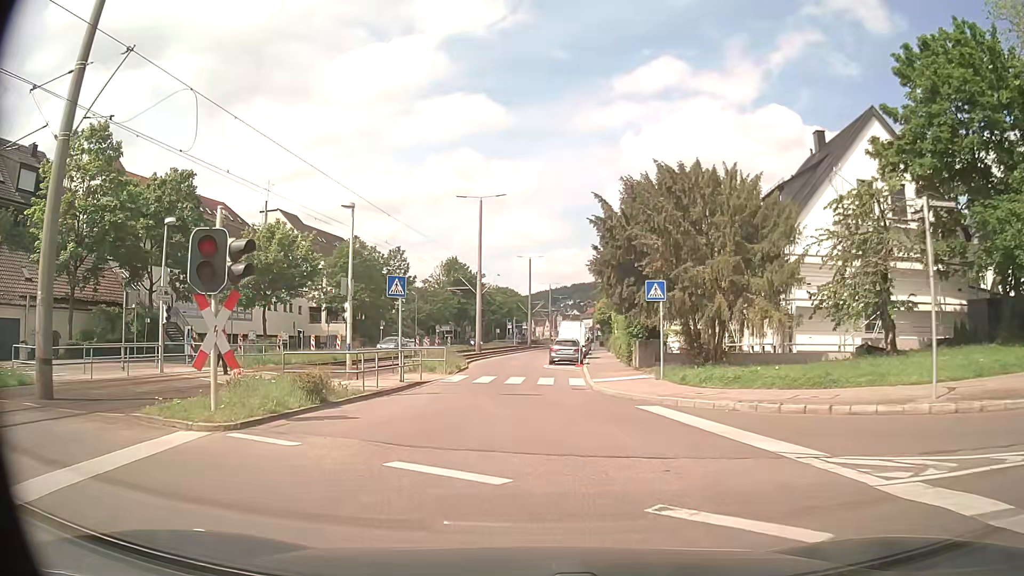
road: secondary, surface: asphalt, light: Day
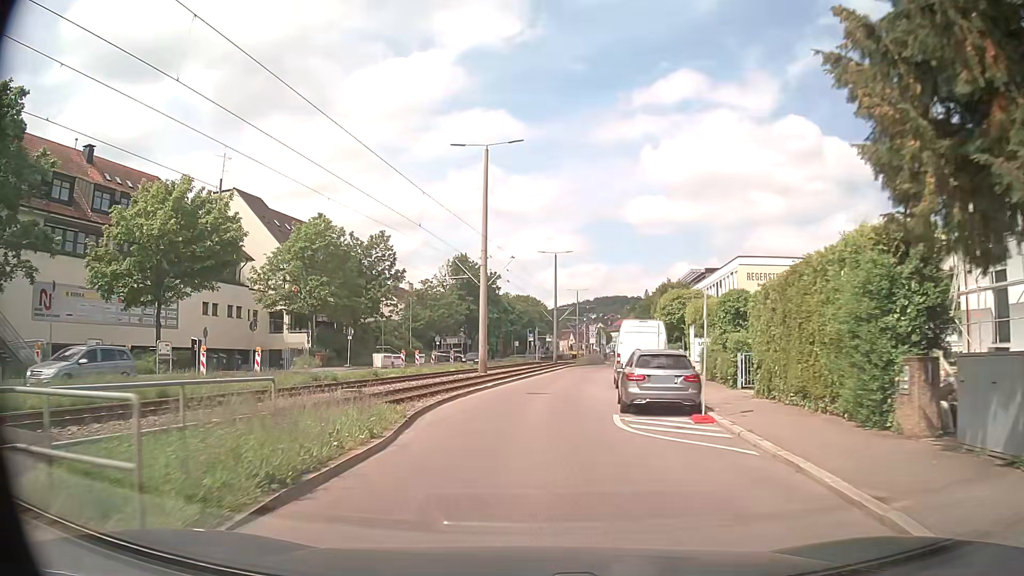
(-0.6, +21.2) m; -2°
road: residential
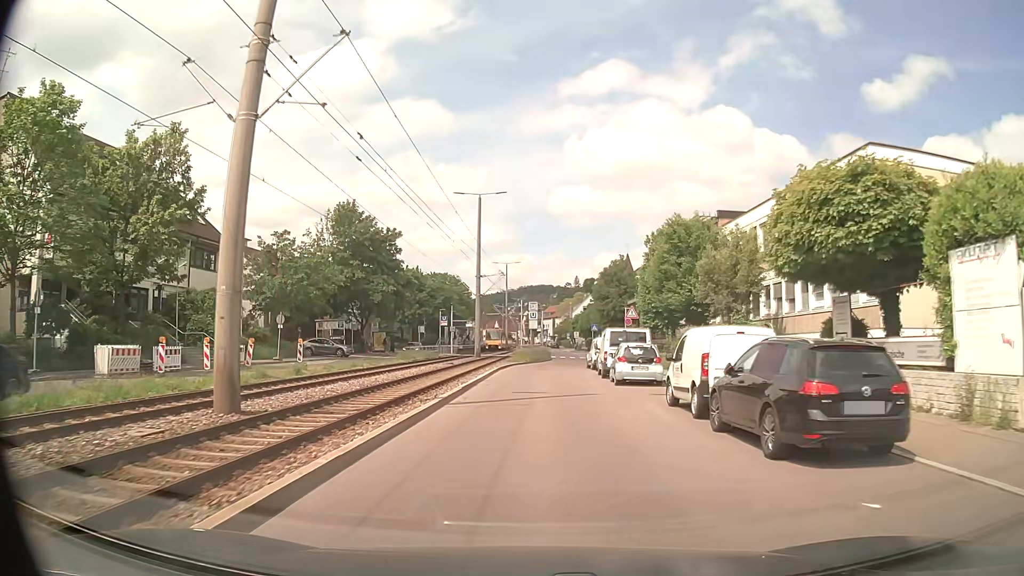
(+1.0, +30.0) m; +6°
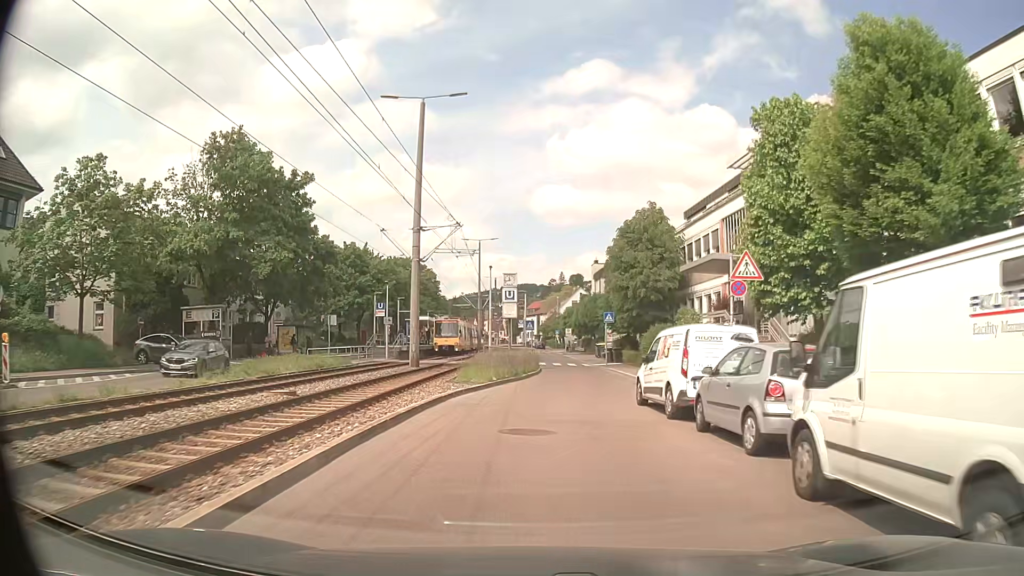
(+0.6, +24.8) m; +2°
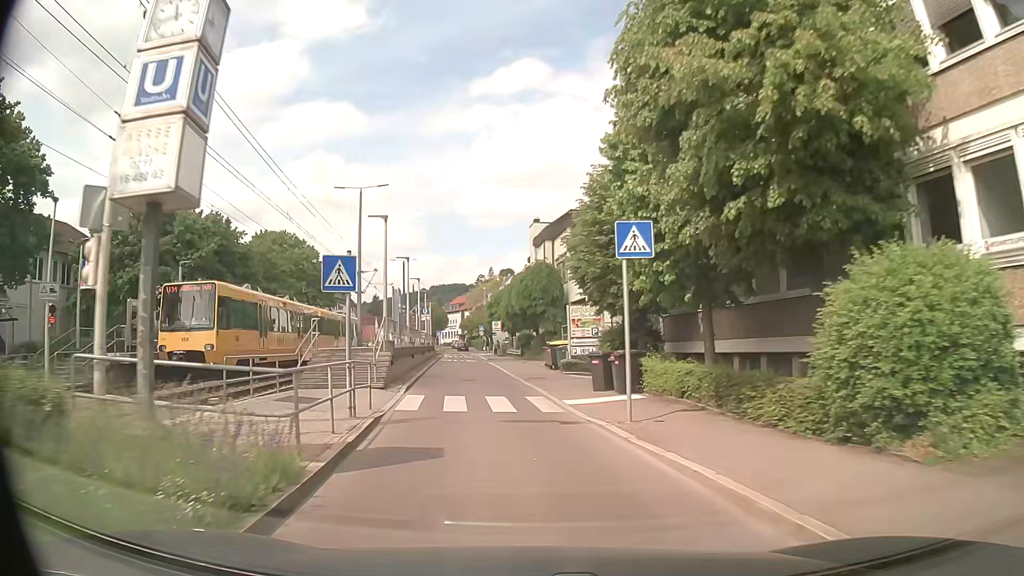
(+1.8, +30.1) m; +6°
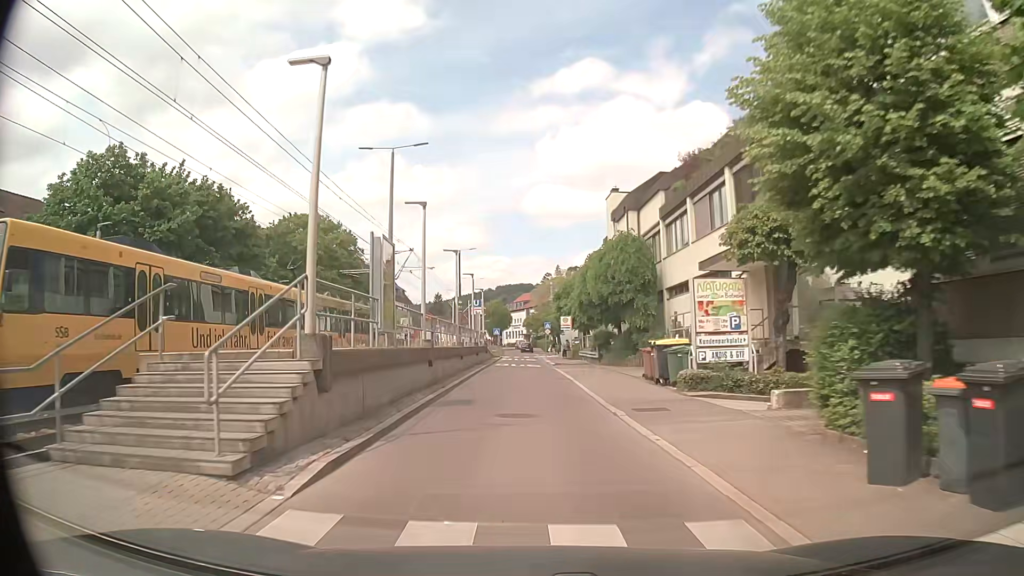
(-0.6, +12.2) m; -5°
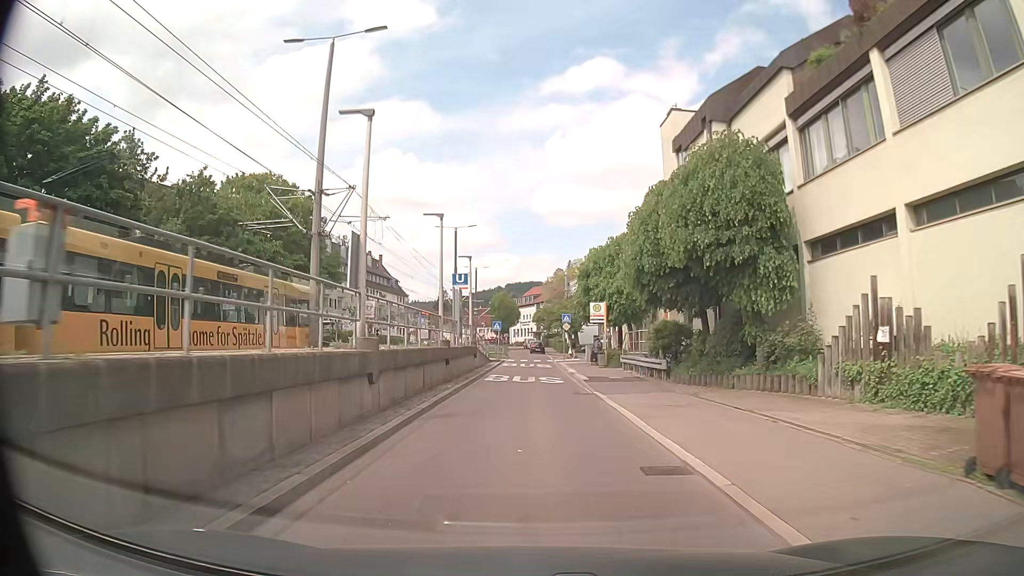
(-0.2, +17.4) m; -1°
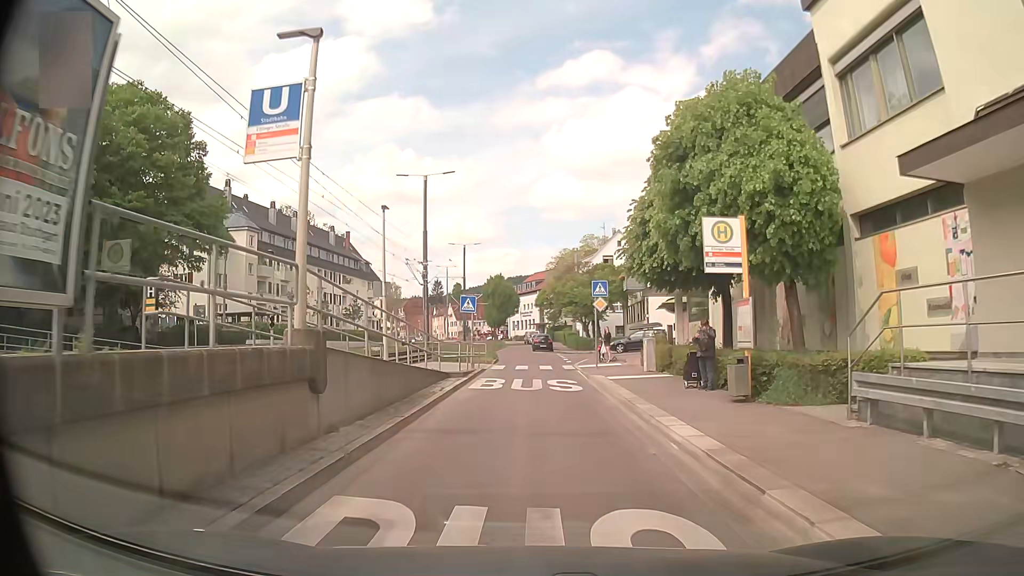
(+0.1, +22.4) m; +1°
